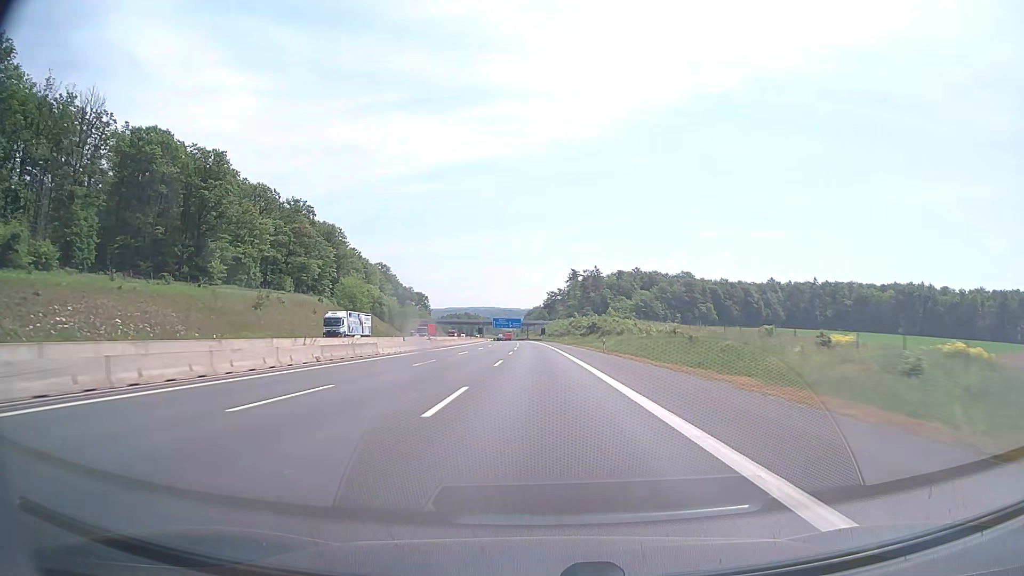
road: motorway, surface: asphalt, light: Day
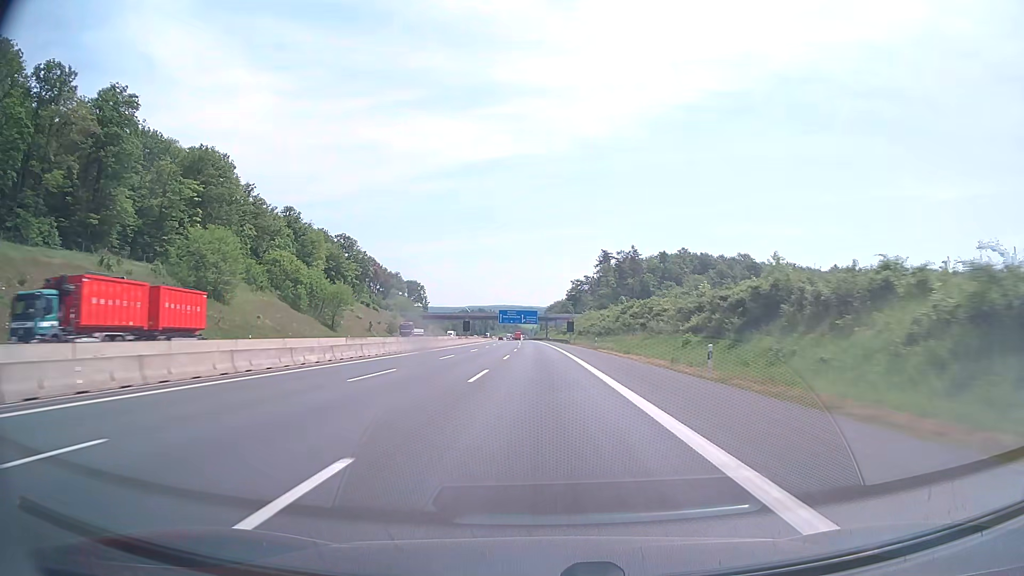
(-1.2, +82.6) m; -2°
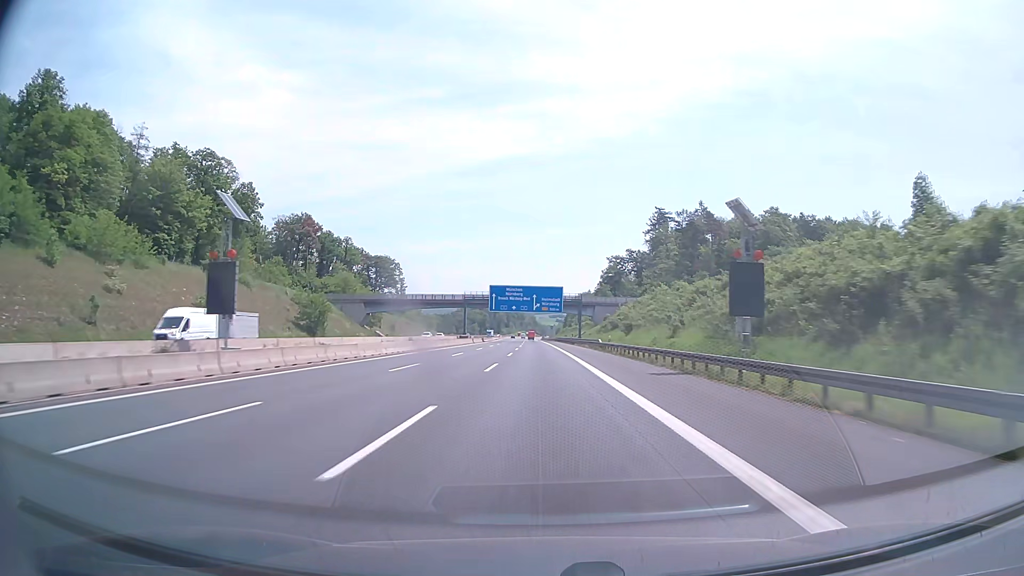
(-1.7, +103.4) m; -2°
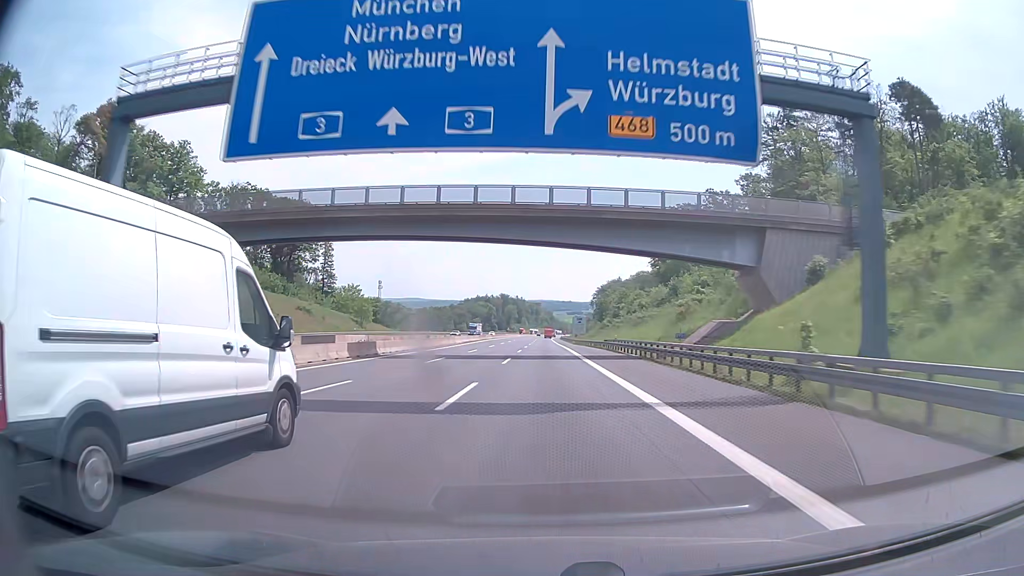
(-1.3, +103.1) m; -1°
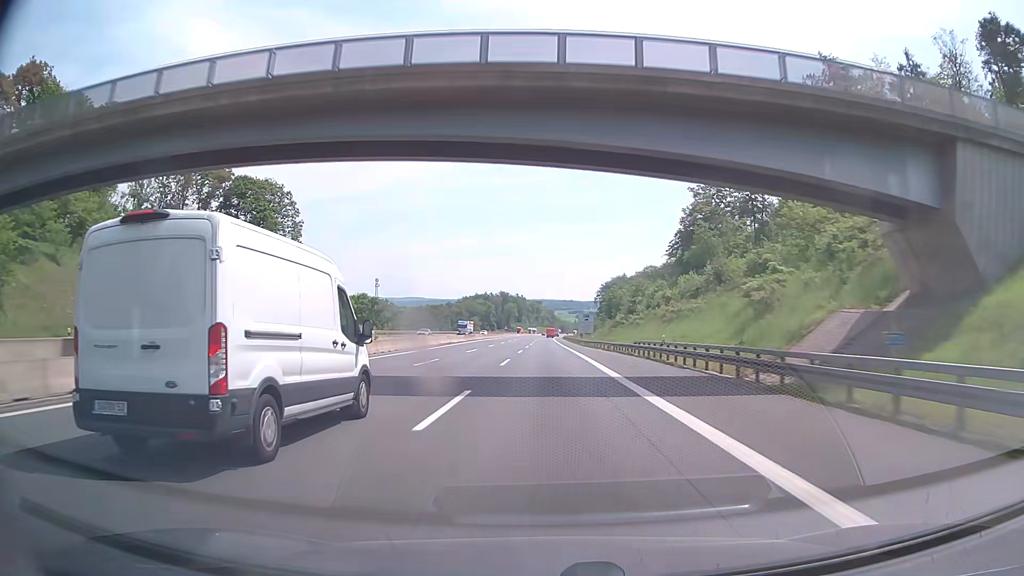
(0.0, +20.6) m; 0°
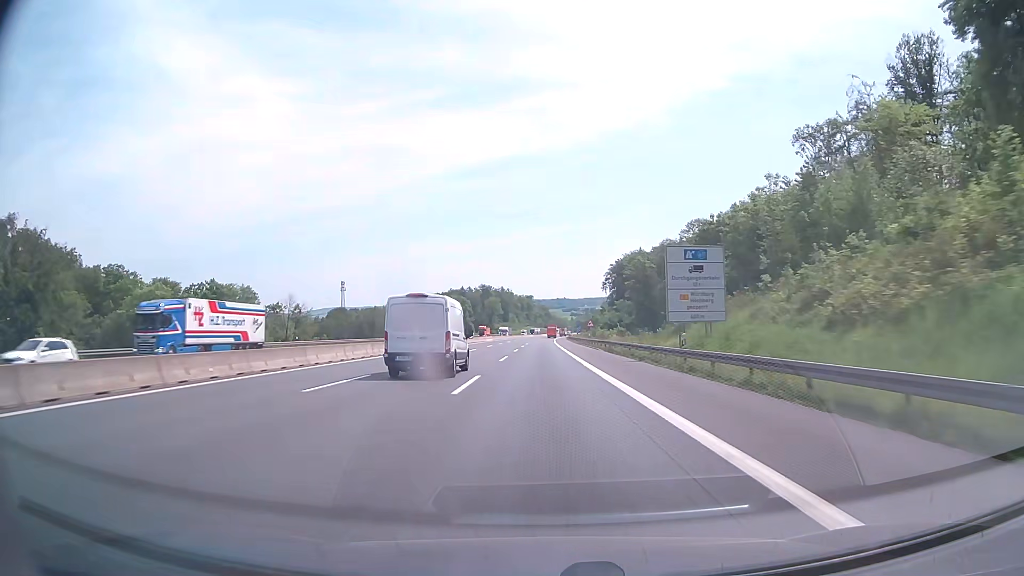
(+0.9, +103.2) m; +1°
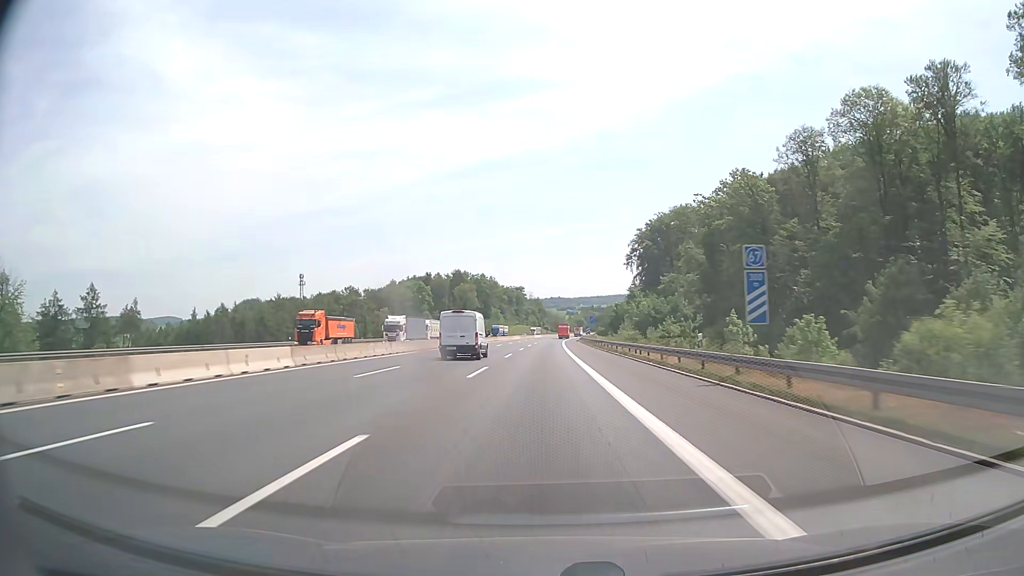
(0.0, +103.1) m; 0°
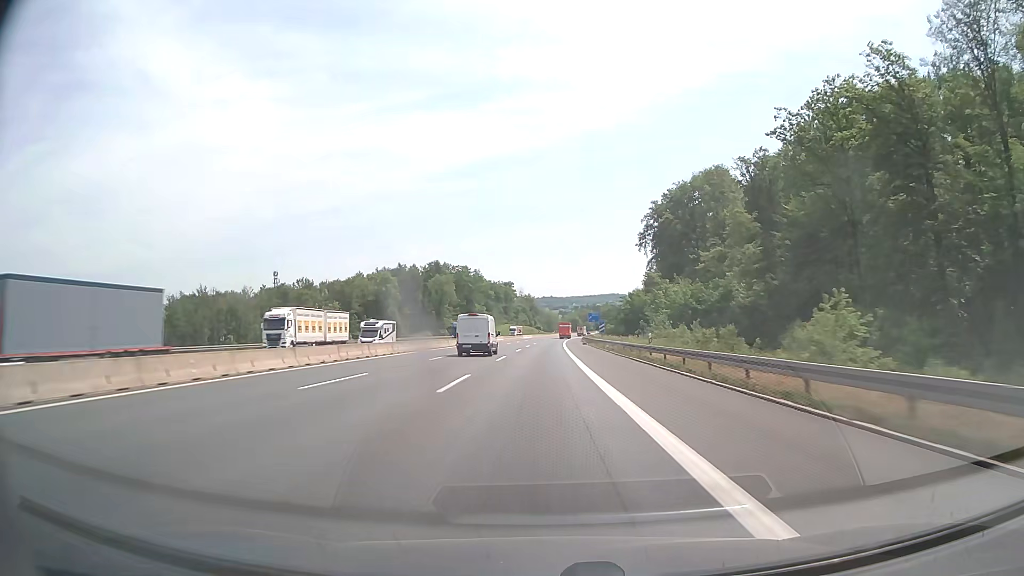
(+0.2, +41.2) m; +1°
(0, +10) (0, +20) (0, +30) (0, +40) (0, +50) (+1, +60) (+1, +70) (+1, +80) (+1, +90) (+2, +100) m
